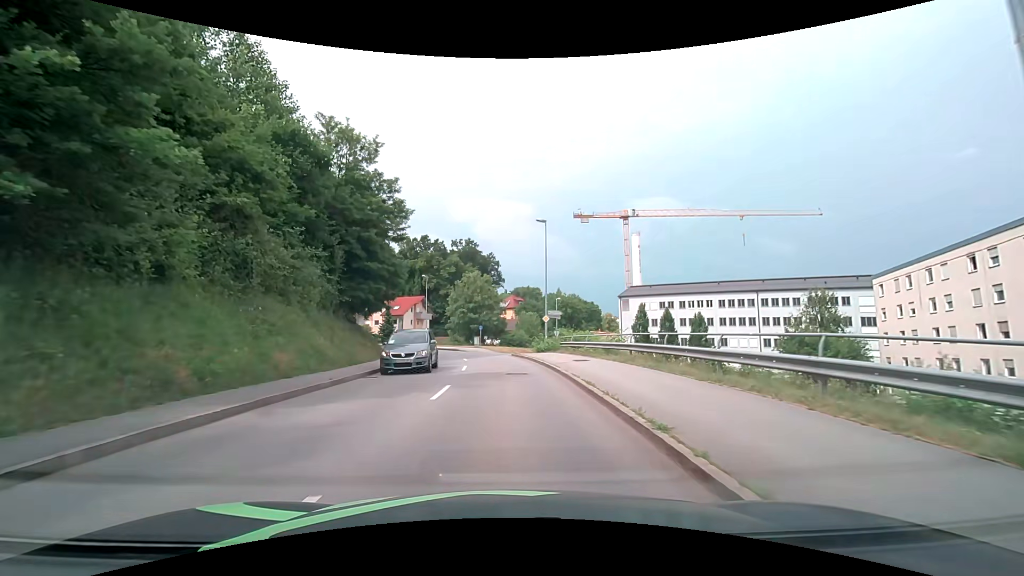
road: tertiary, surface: asphalt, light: Day
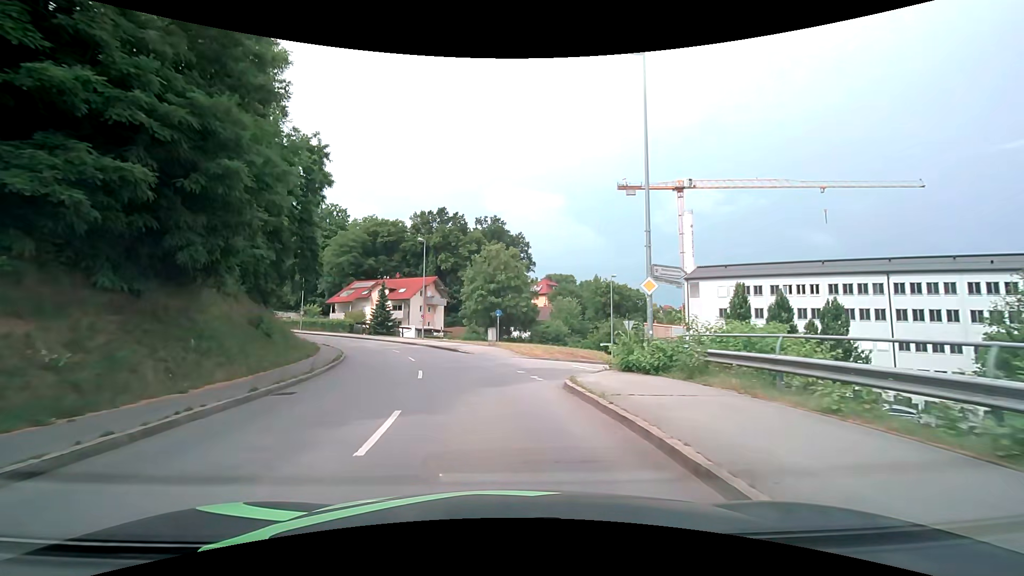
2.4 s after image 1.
(-0.4, +22.8) m; -3°
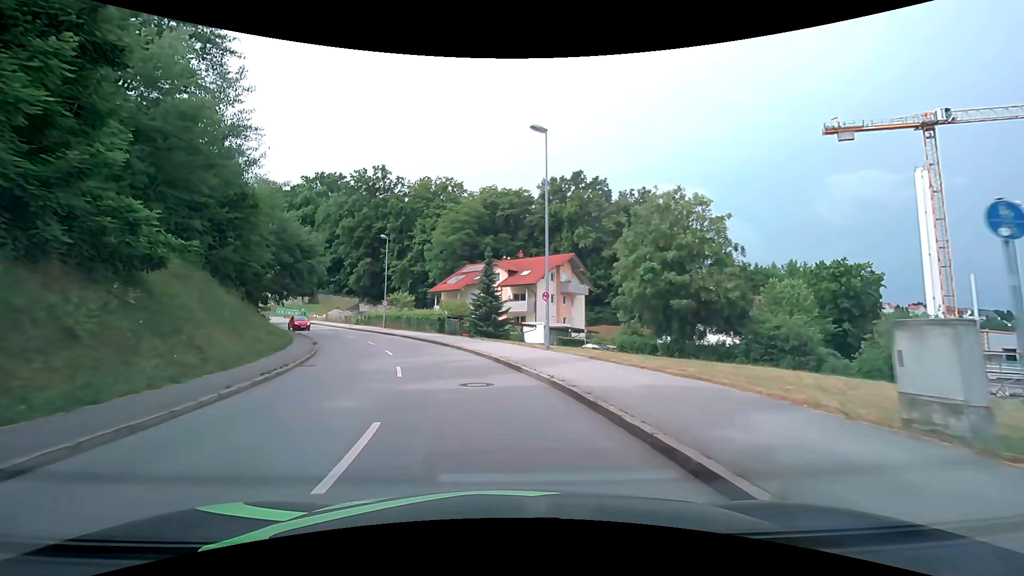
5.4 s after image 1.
(-3.8, +28.2) m; -16°
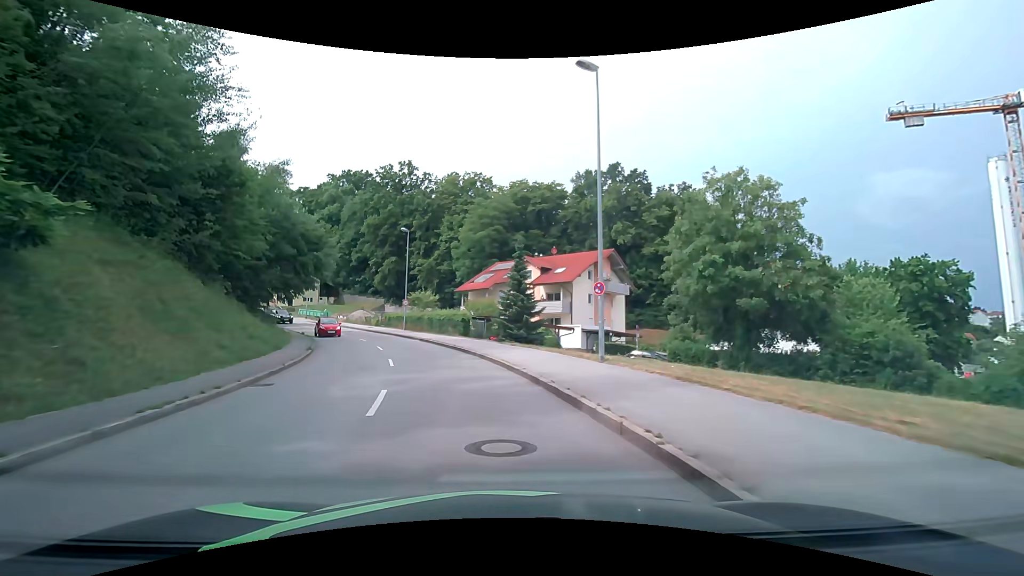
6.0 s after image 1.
(-0.1, +5.6) m; -3°
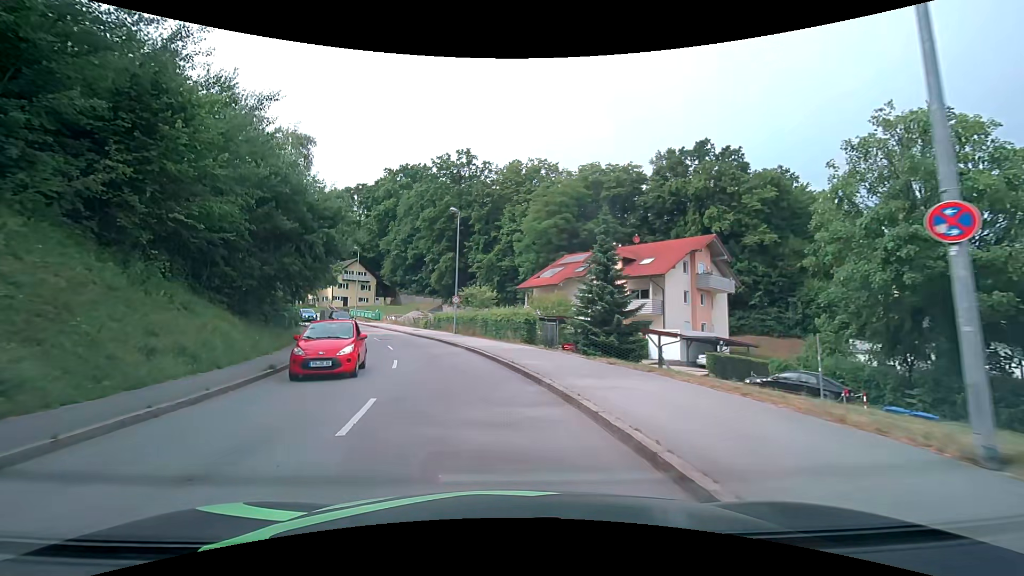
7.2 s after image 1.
(-0.7, +10.3) m; -7°
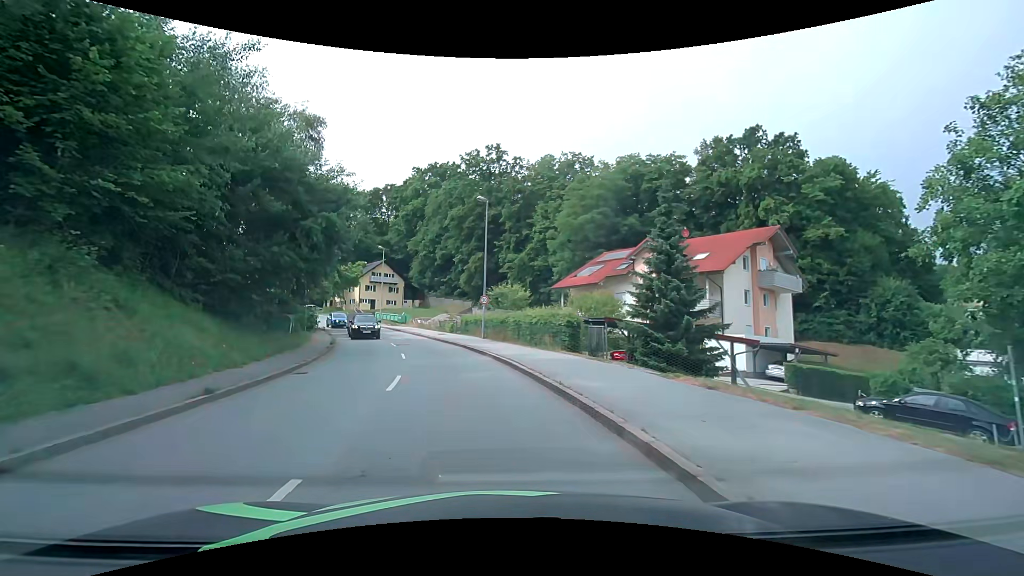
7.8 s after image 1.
(-0.2, +4.8) m; -4°
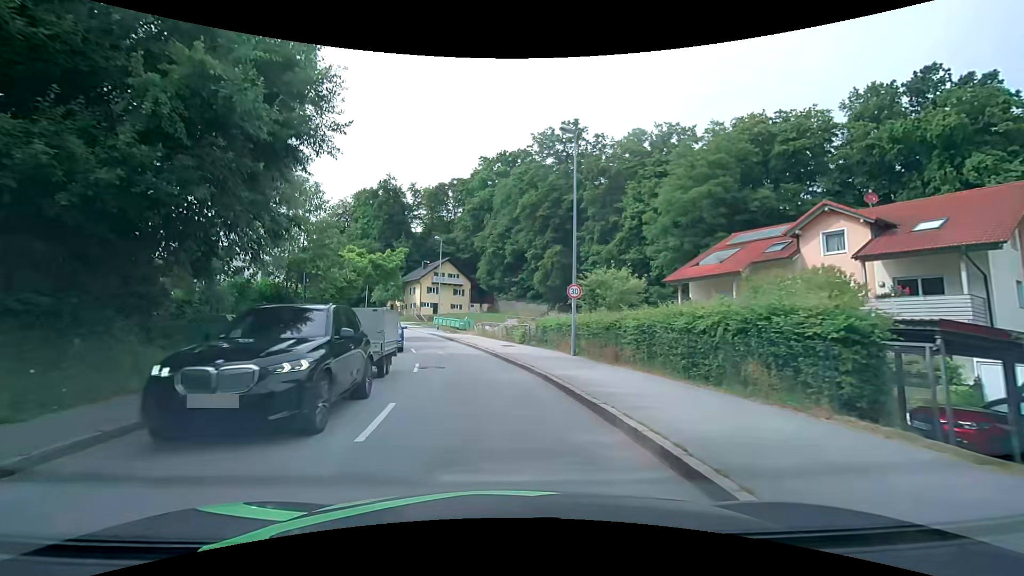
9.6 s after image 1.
(-1.1, +13.7) m; -8°
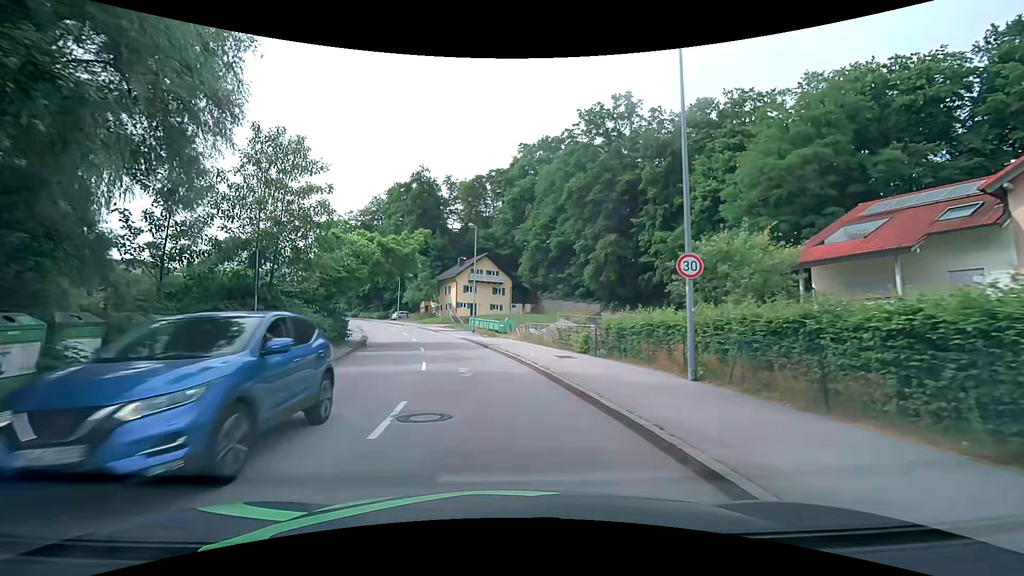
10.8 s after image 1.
(-0.4, +8.8) m; -5°
(0, +10) (-2, +20) (-4, +30) (-6, +39) (-9, +49) (-13, +58) (-17, +67) (-21, +76) (-26, +85) (-32, +93) m
